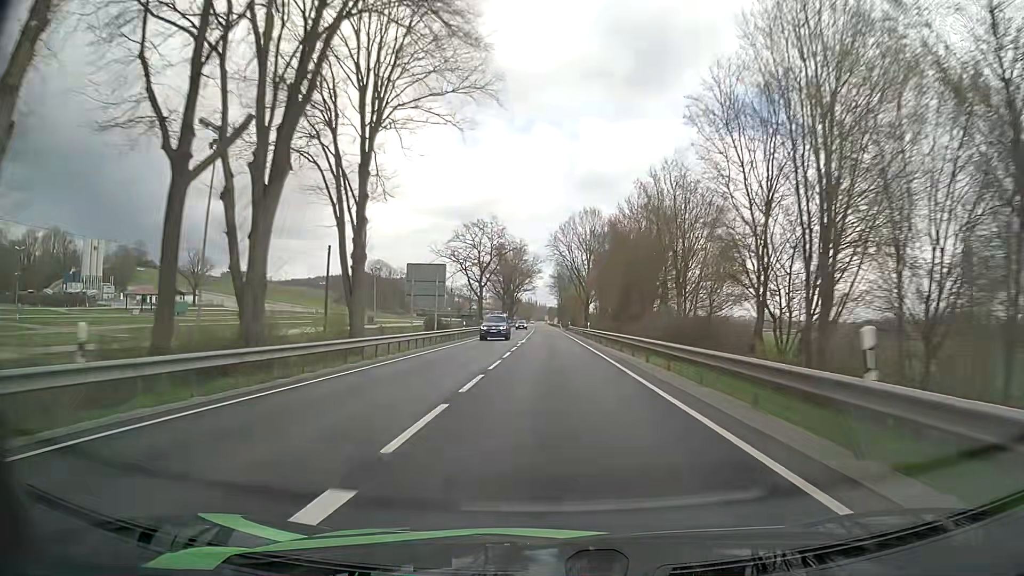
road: primary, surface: asphalt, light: Day
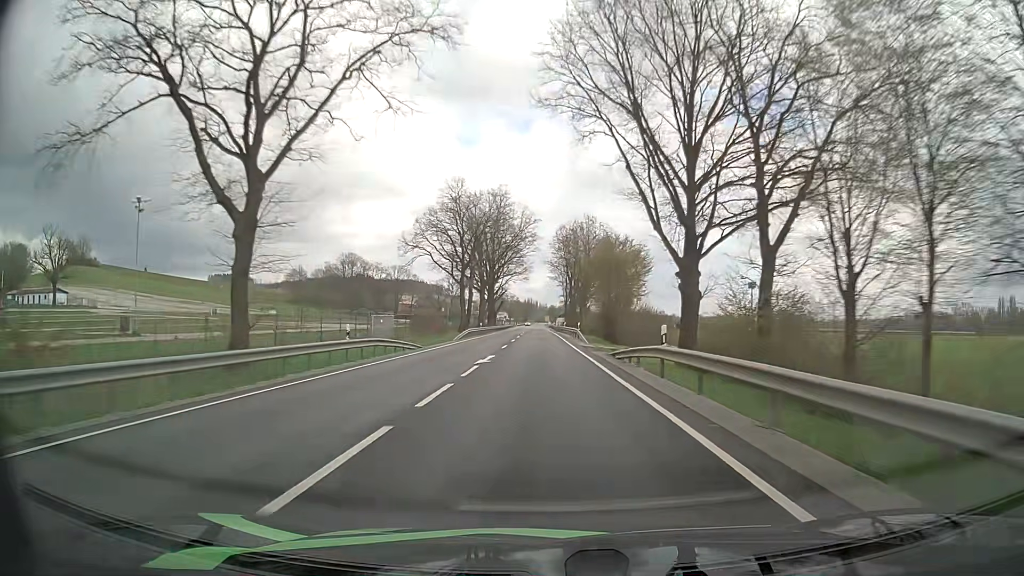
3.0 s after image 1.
(+0.2, +74.7) m; 0°
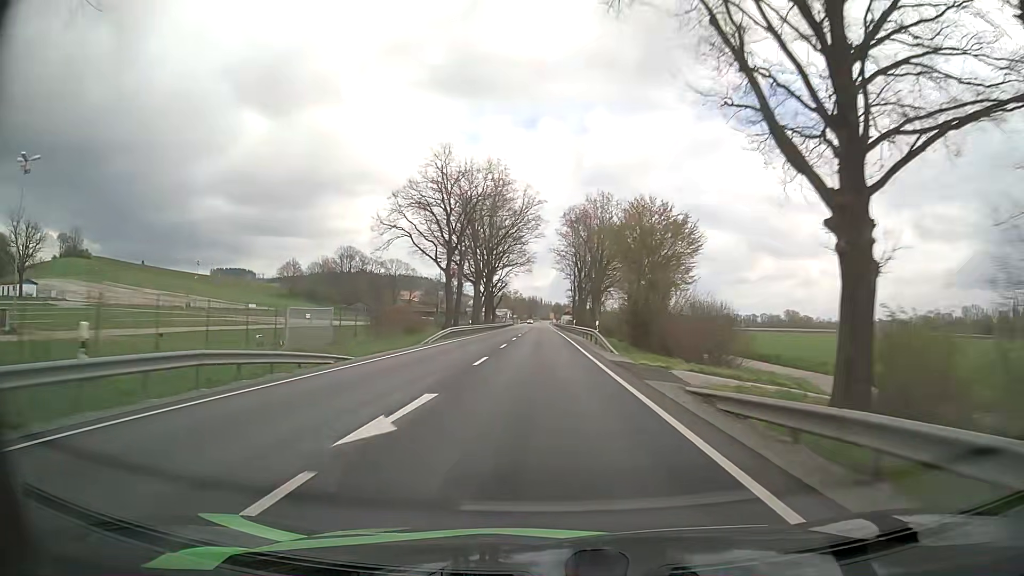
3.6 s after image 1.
(-0.1, +15.1) m; 0°
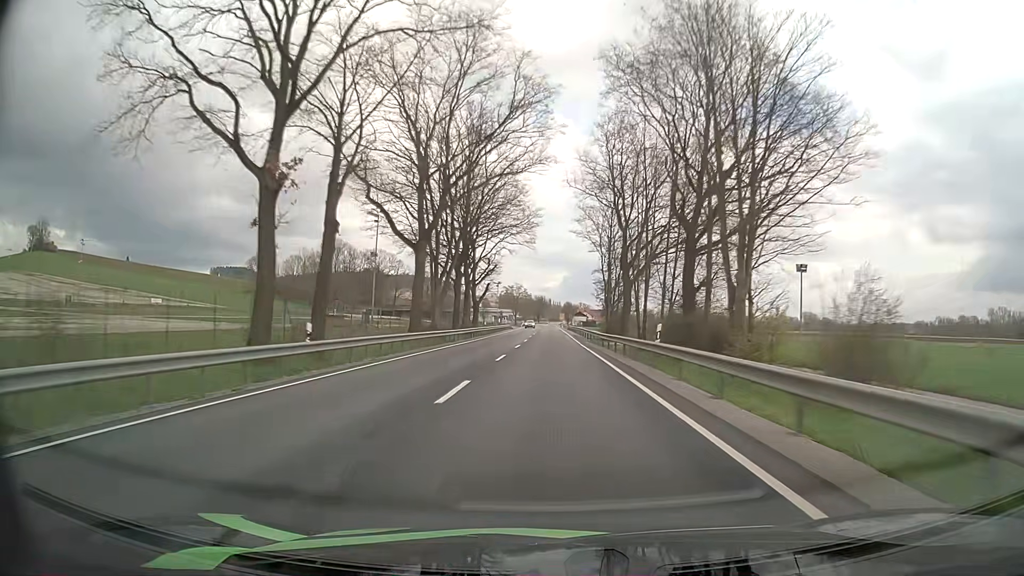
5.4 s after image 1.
(-0.4, +45.3) m; -1°
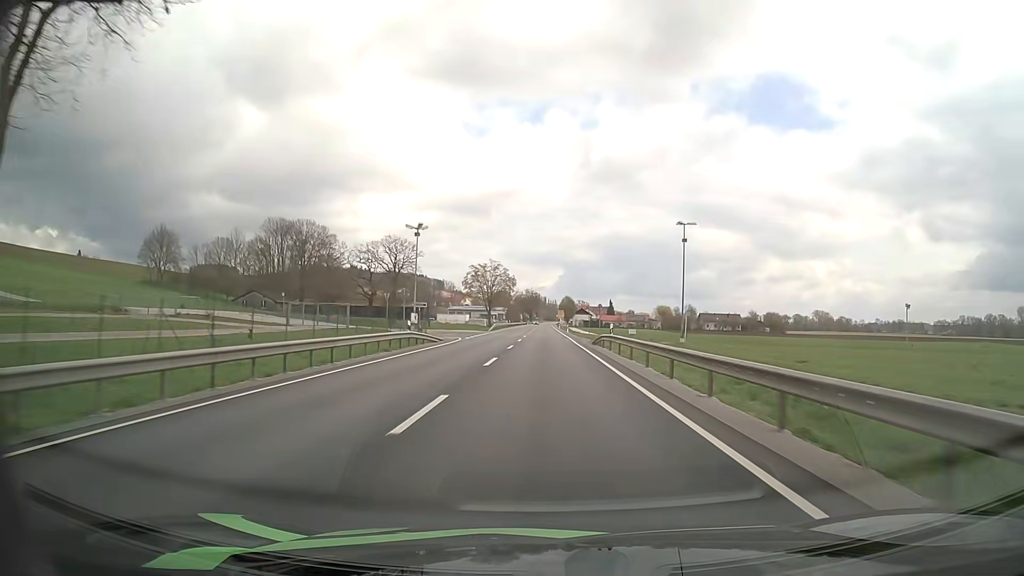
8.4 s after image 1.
(+0.1, +75.9) m; 0°
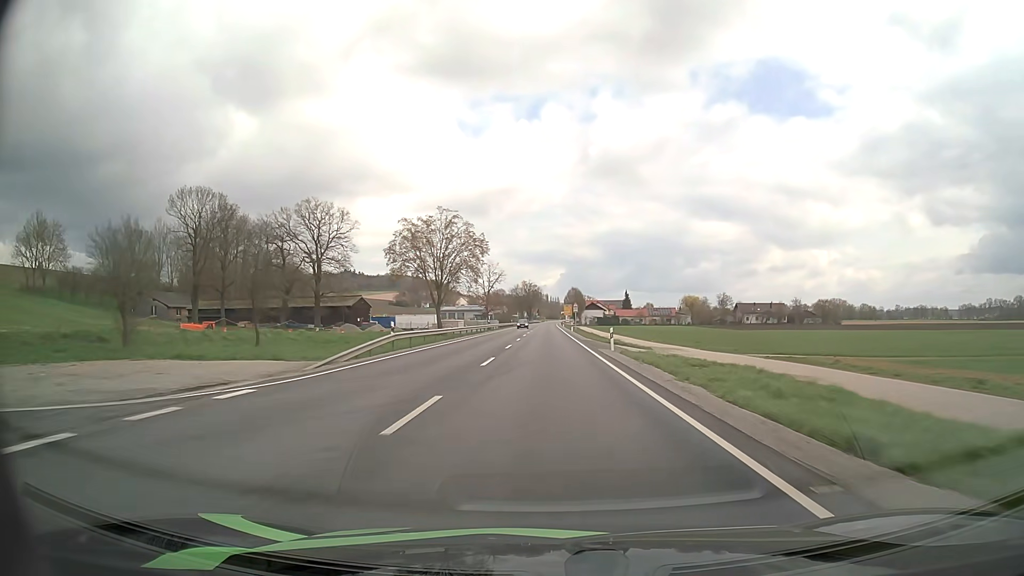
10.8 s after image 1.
(+0.1, +60.9) m; 0°
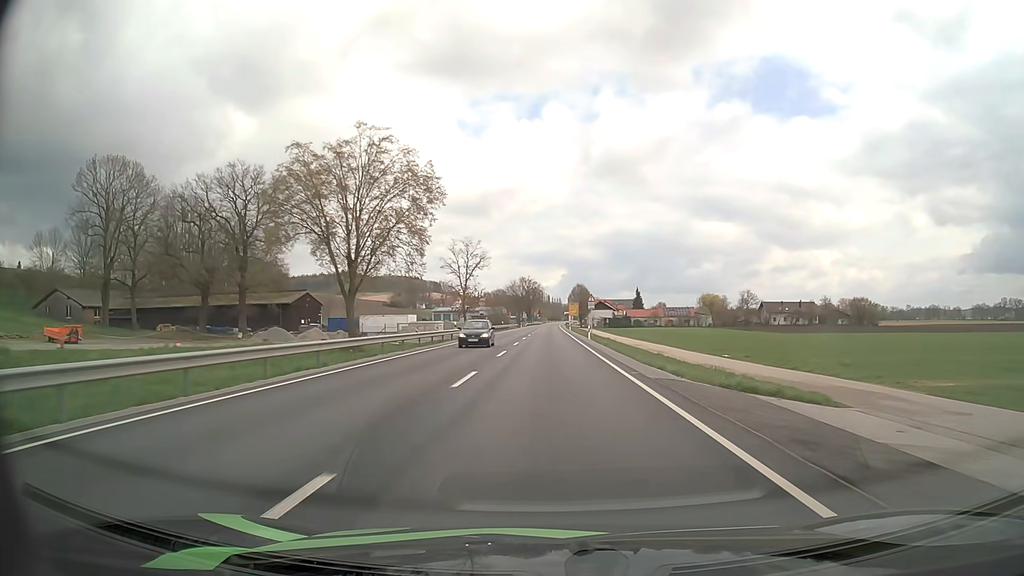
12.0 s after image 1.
(-0.1, +30.5) m; 0°
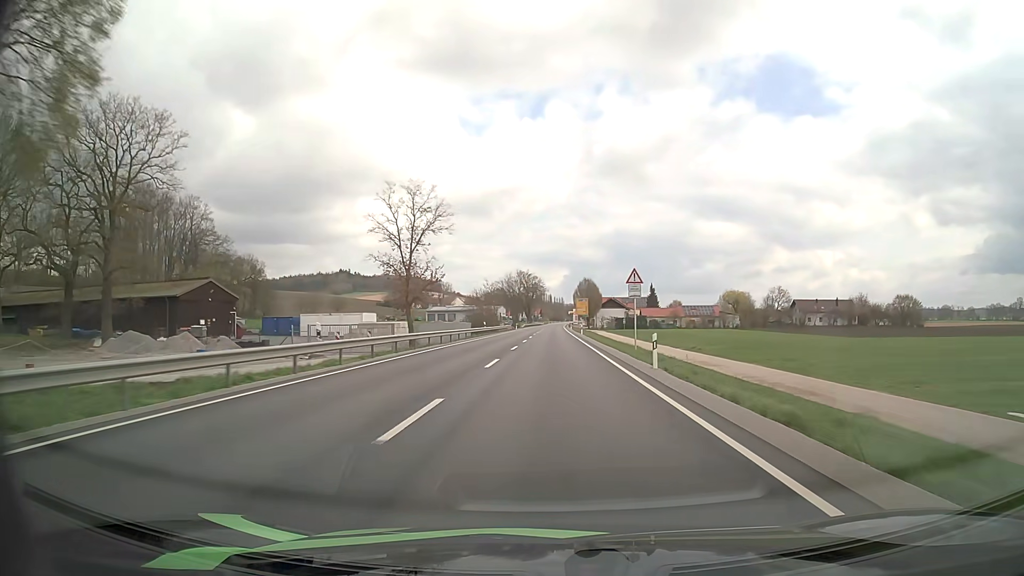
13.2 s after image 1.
(0.0, +30.6) m; 0°
(0, +10) (0, +20) (0, +30) (0, +40) (0, +50) (0, +60) (0, +70) (0, +80) (0, +90) (+1, +100) m
